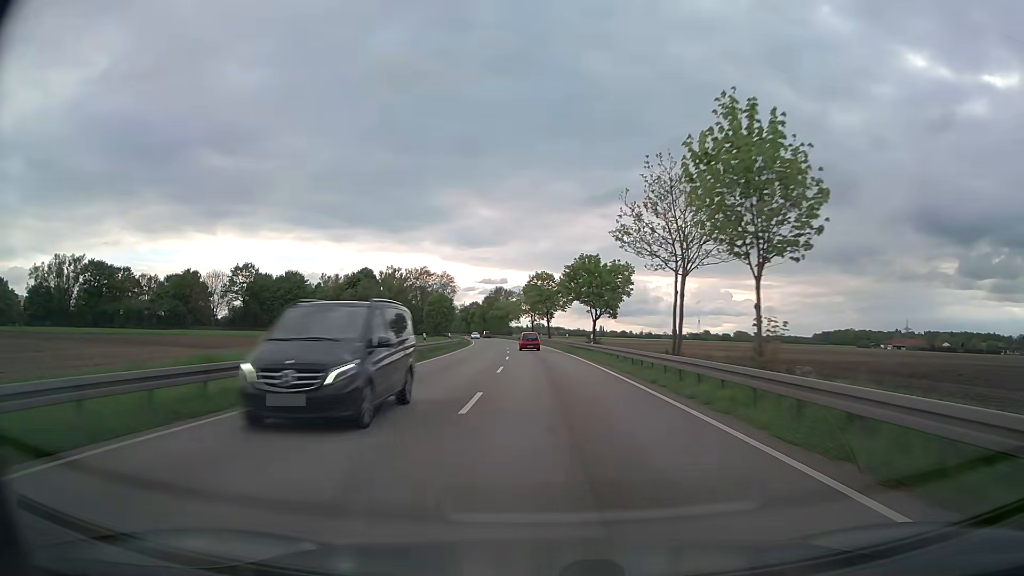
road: trunk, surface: asphalt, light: Day
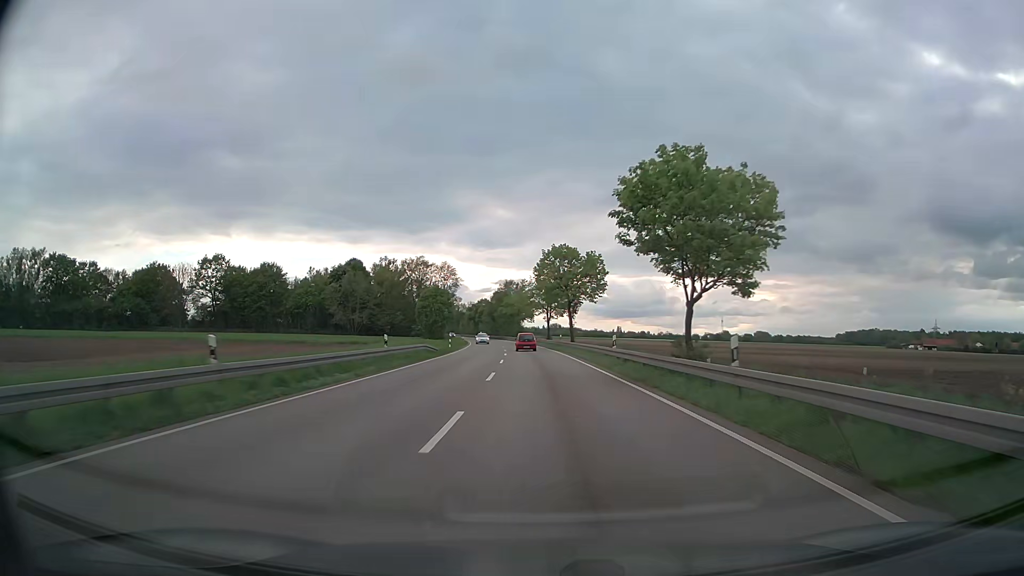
(-0.3, +27.5) m; -1°
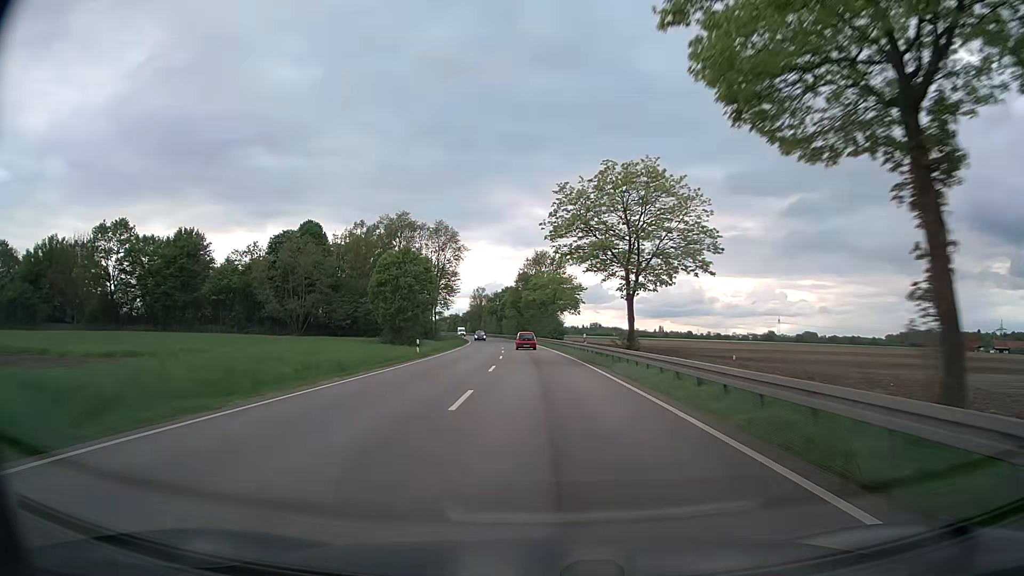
(-1.7, +55.7) m; -3°
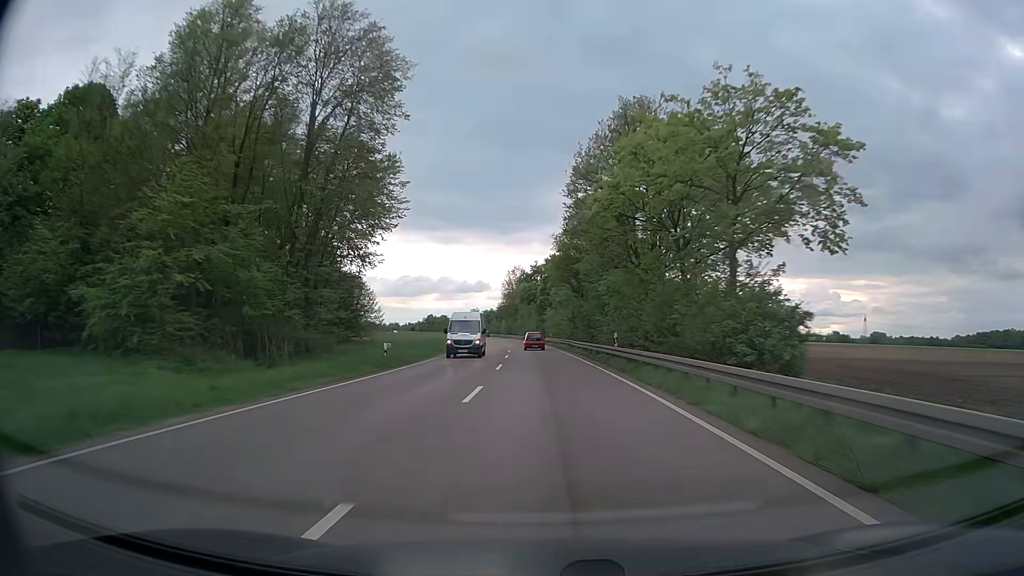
(-2.5, +70.4) m; -4°
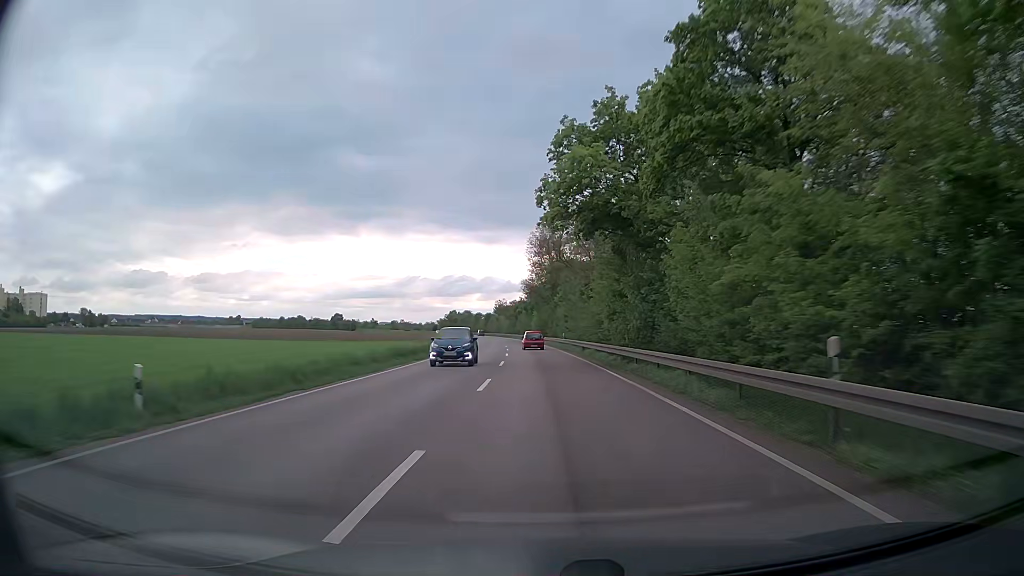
(-2.3, +69.2) m; -4°
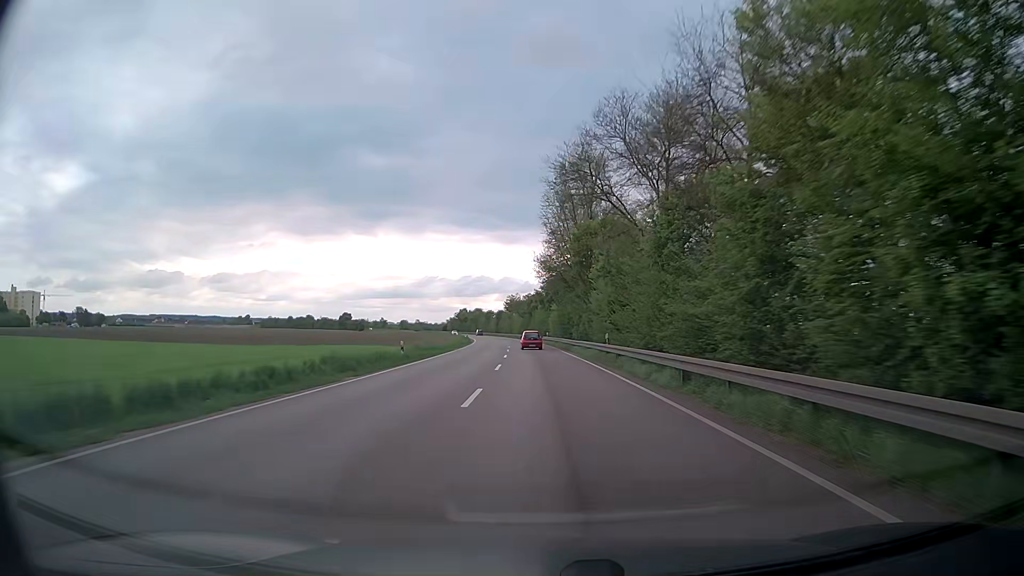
(-0.4, +27.3) m; -1°
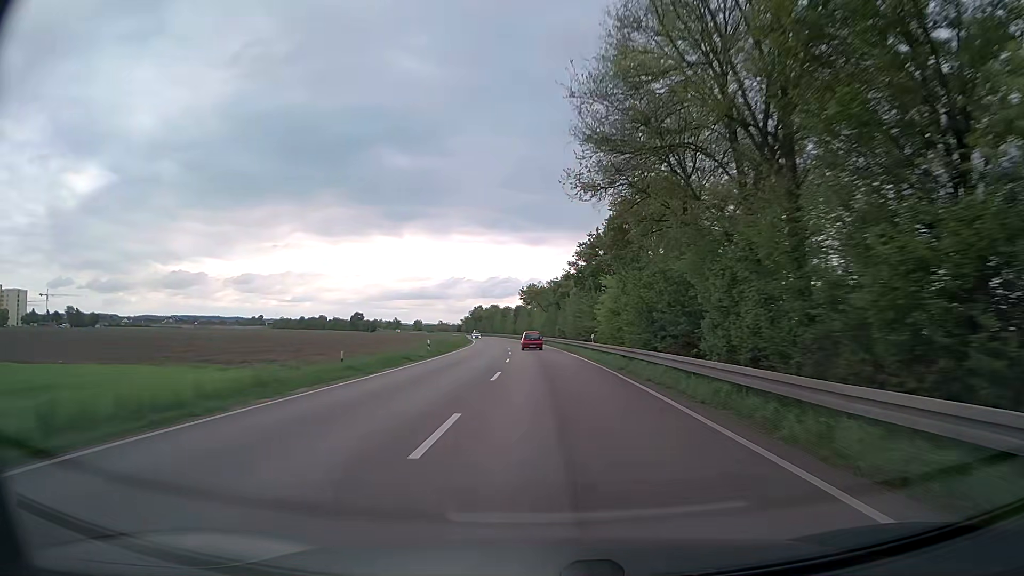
(-0.8, +40.9) m; -2°
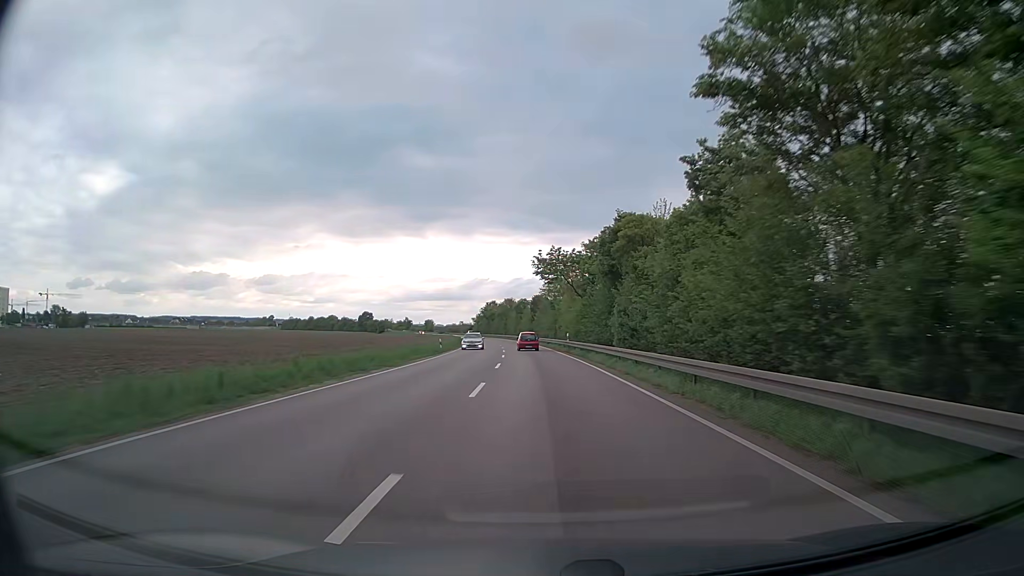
(-0.8, +40.7) m; -2°
(0, +10) (0, +20) (0, +30) (-1, +40) (-1, +50) (-2, +60) (-3, +70) (-4, +80) (-4, +90) (-6, +100) m
